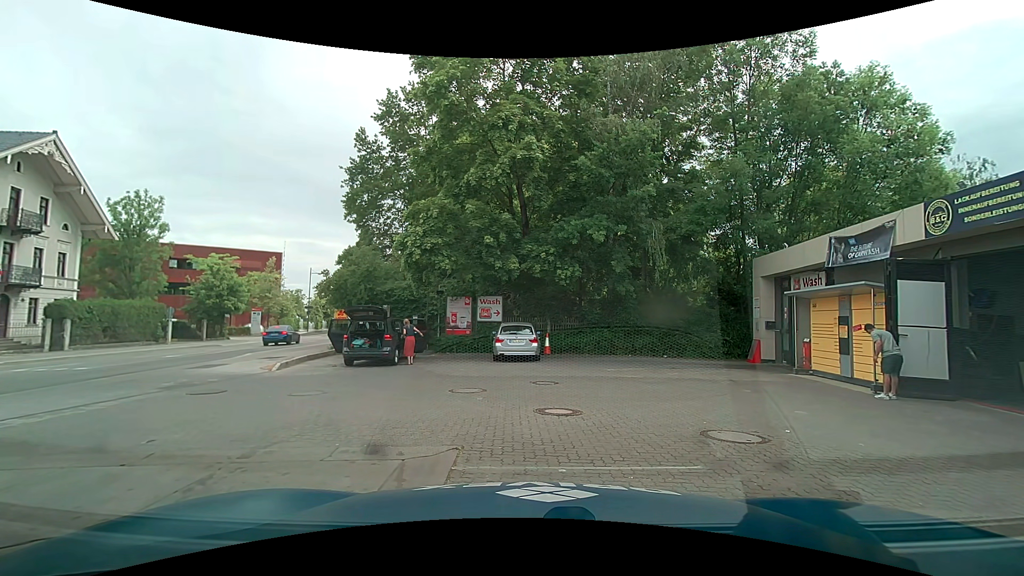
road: secondary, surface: asphalt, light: Day
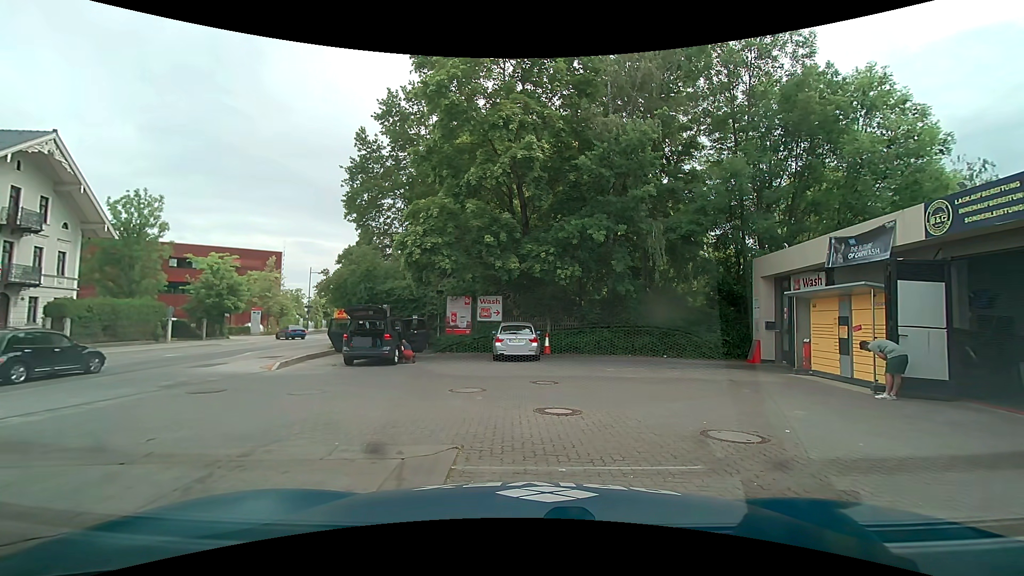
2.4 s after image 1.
(0.0, 0.0) m; 0°
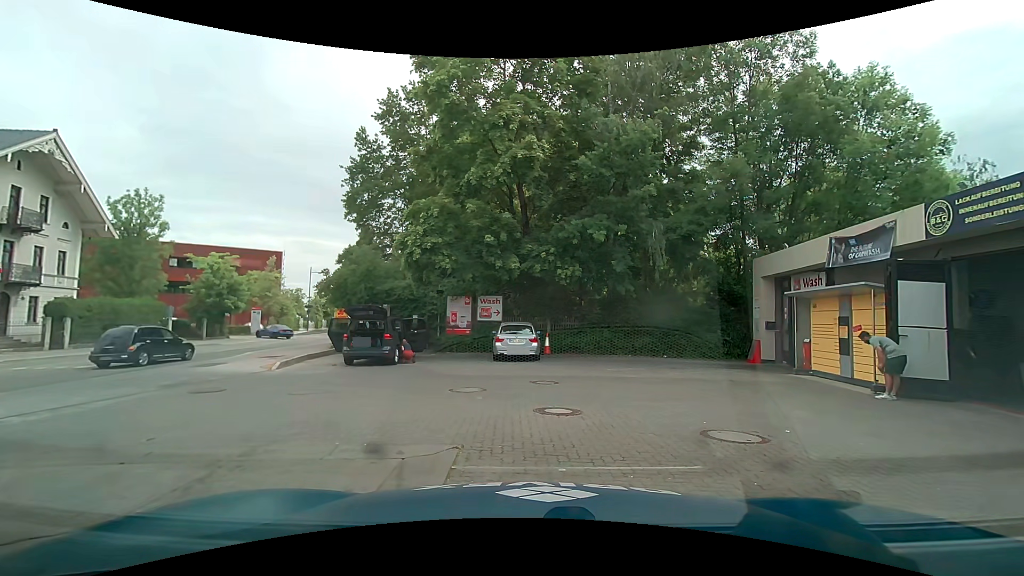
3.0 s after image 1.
(0.0, 0.0) m; 0°
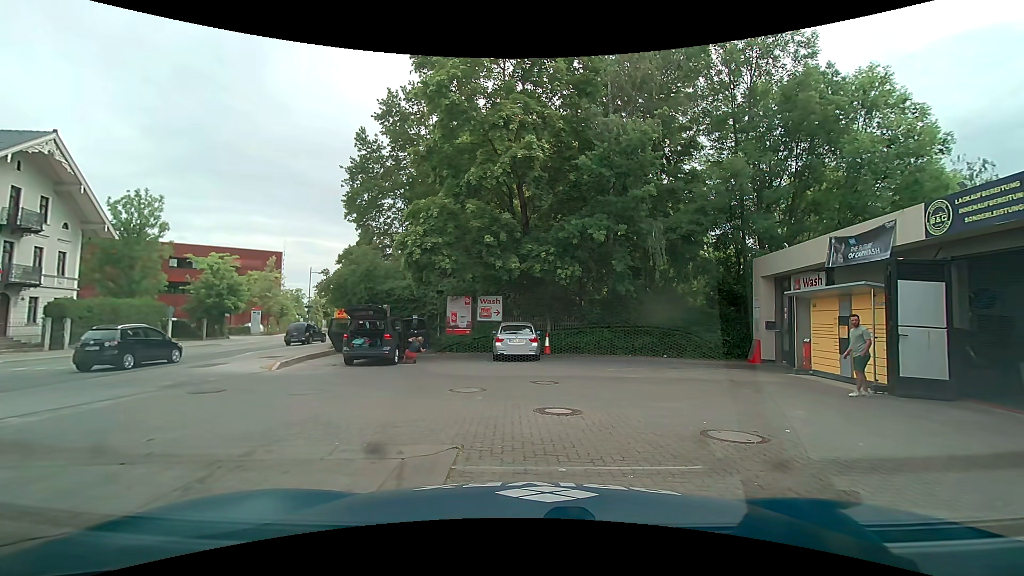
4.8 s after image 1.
(0.0, +0.1) m; 0°
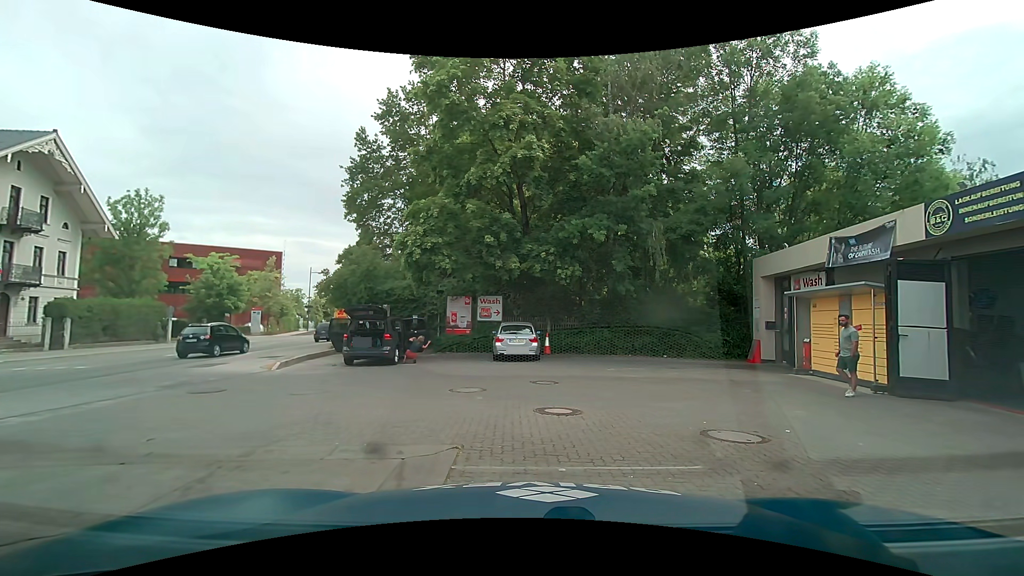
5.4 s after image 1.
(0.0, 0.0) m; 0°
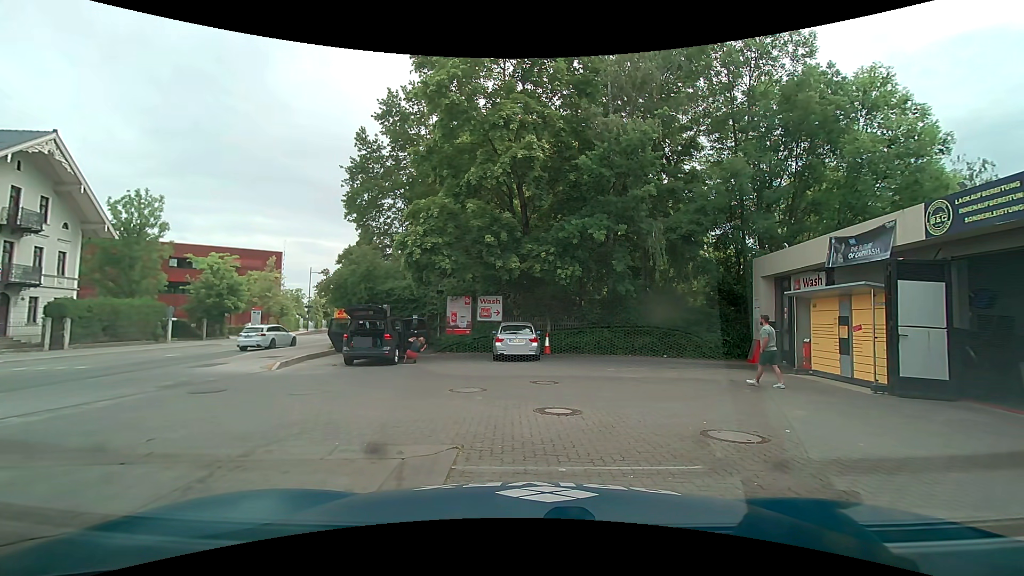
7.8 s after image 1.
(0.0, 0.0) m; 0°
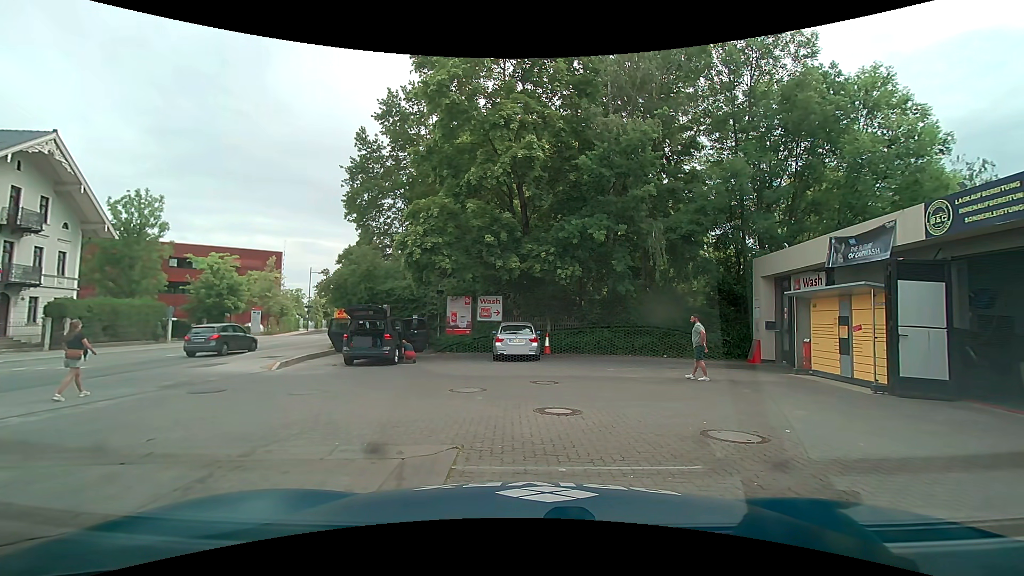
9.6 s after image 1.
(0.0, 0.0) m; 0°
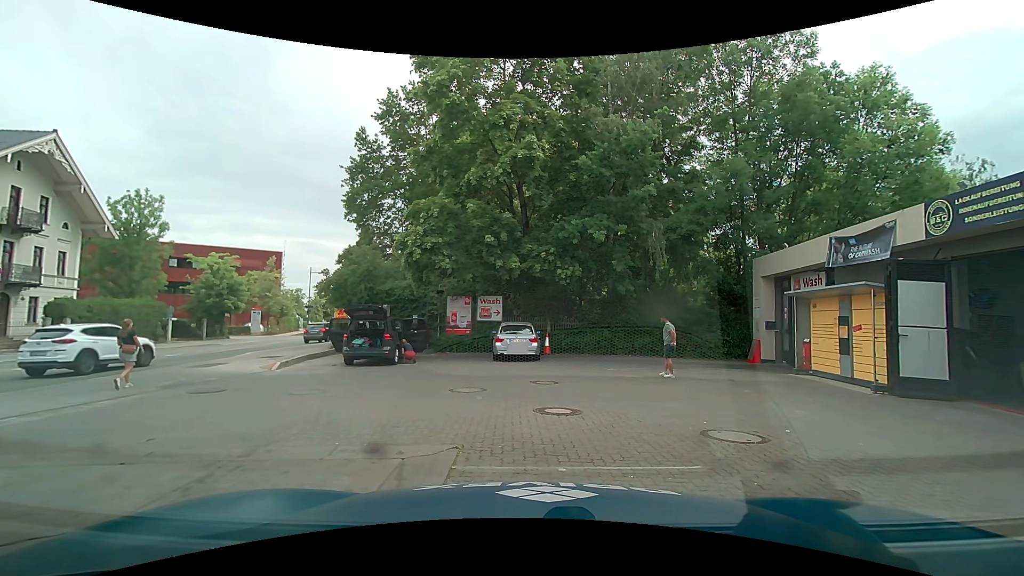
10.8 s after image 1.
(0.0, 0.0) m; 0°
